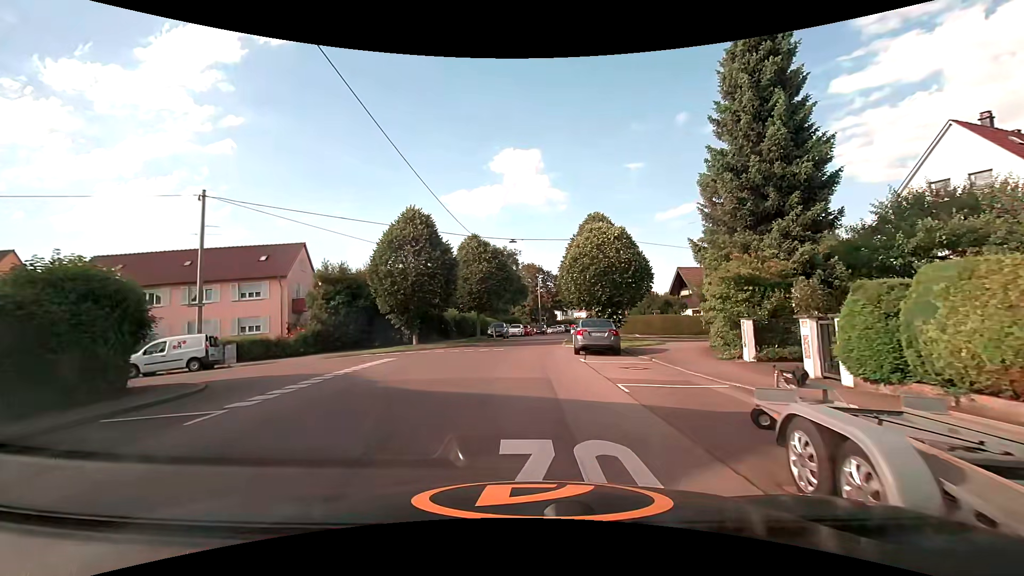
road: residential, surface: asphalt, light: Day
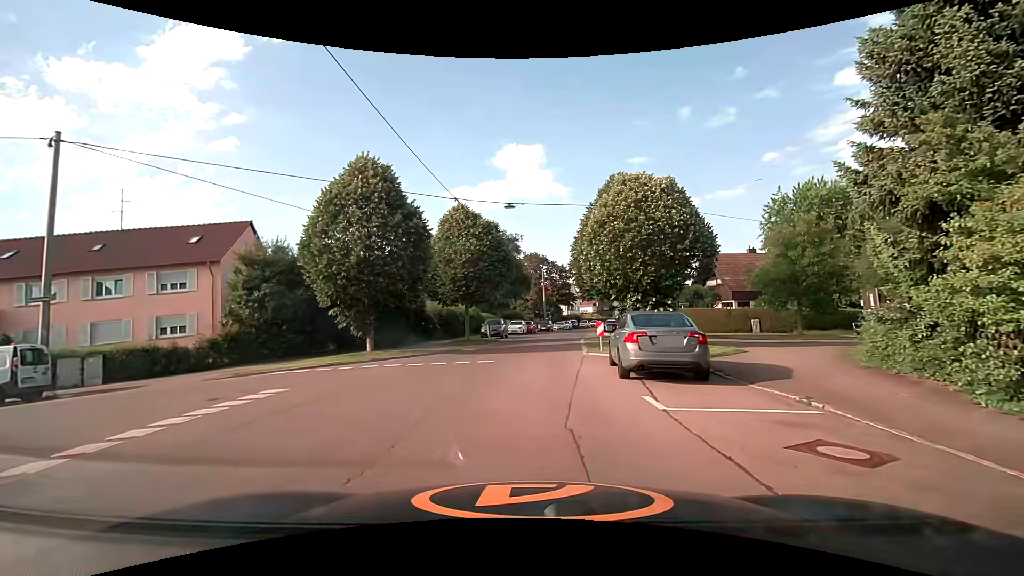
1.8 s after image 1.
(0.0, +9.1) m; 0°
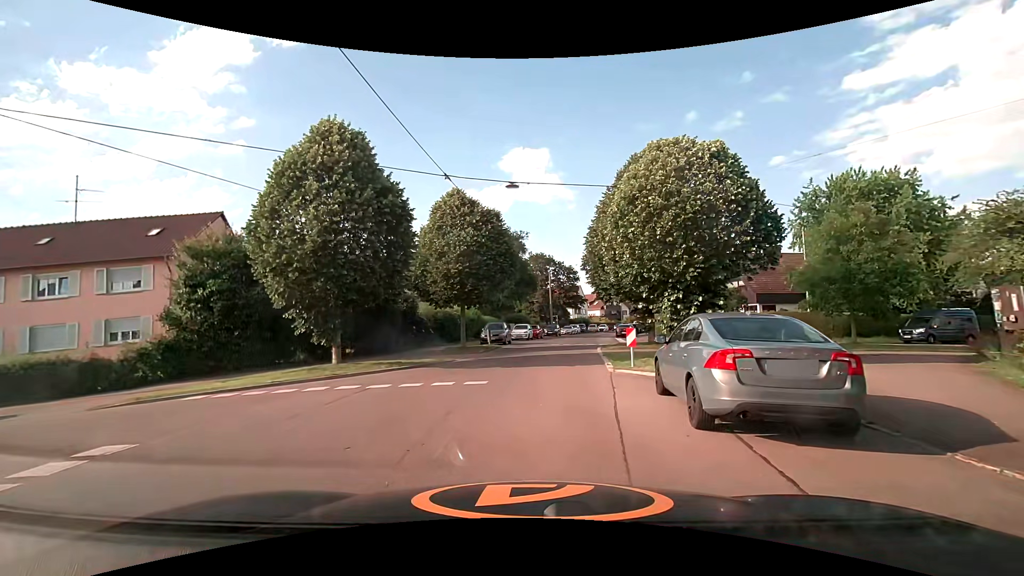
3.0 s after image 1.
(0.0, +4.3) m; -1°
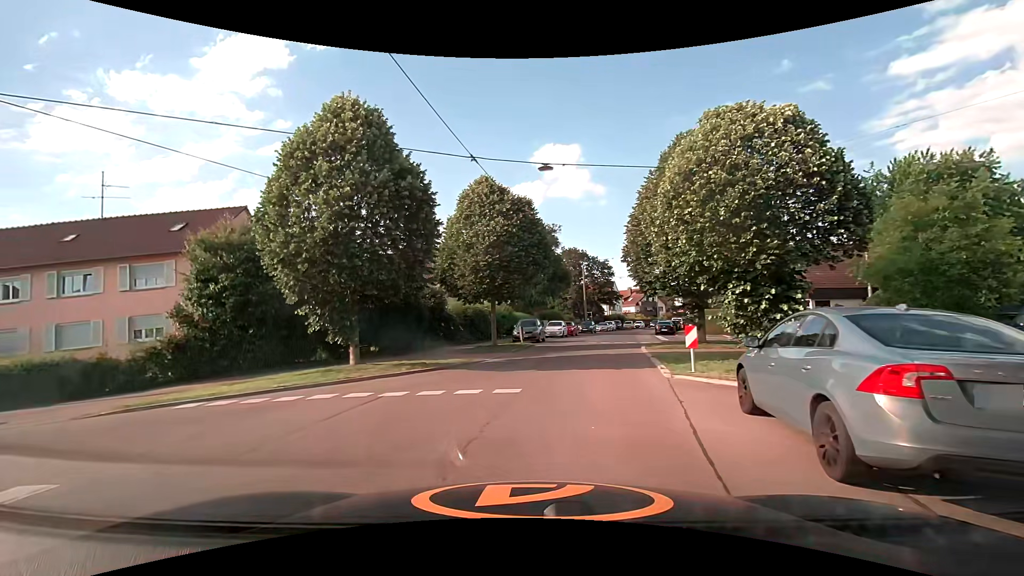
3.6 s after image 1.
(0.0, +1.9) m; -2°
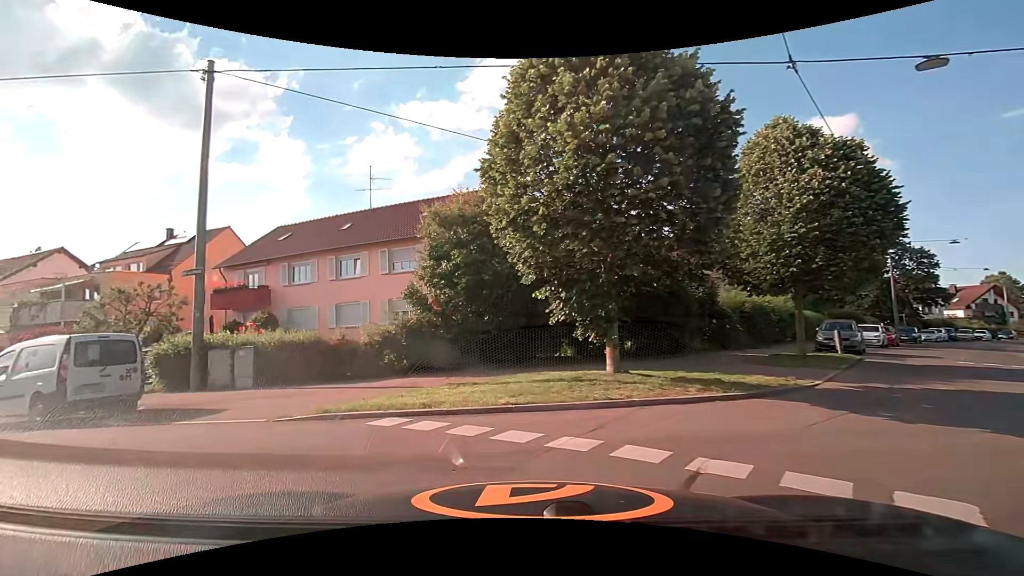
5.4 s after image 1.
(-1.2, +5.1) m; -29°
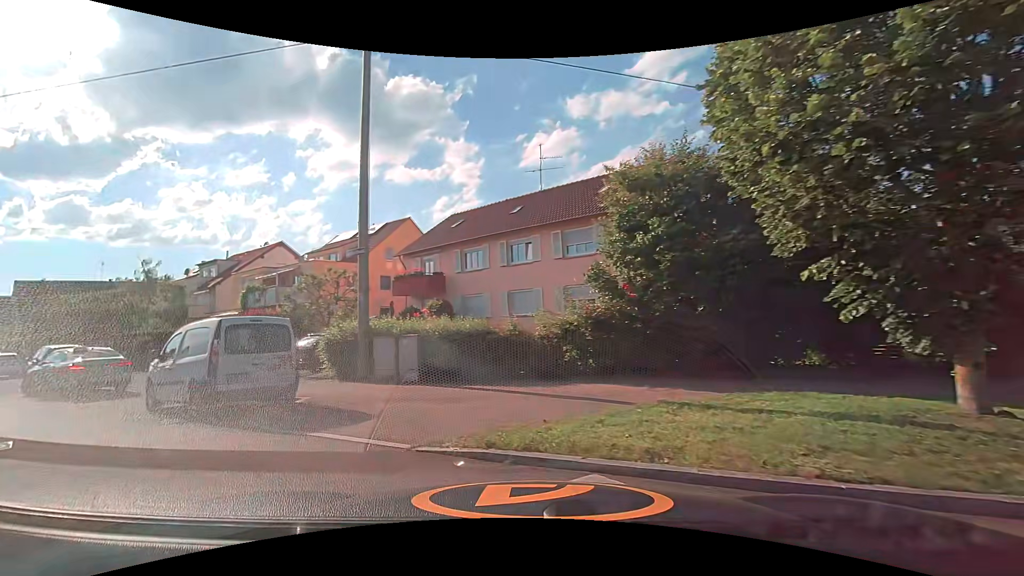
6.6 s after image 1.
(-0.4, +3.4) m; -17°
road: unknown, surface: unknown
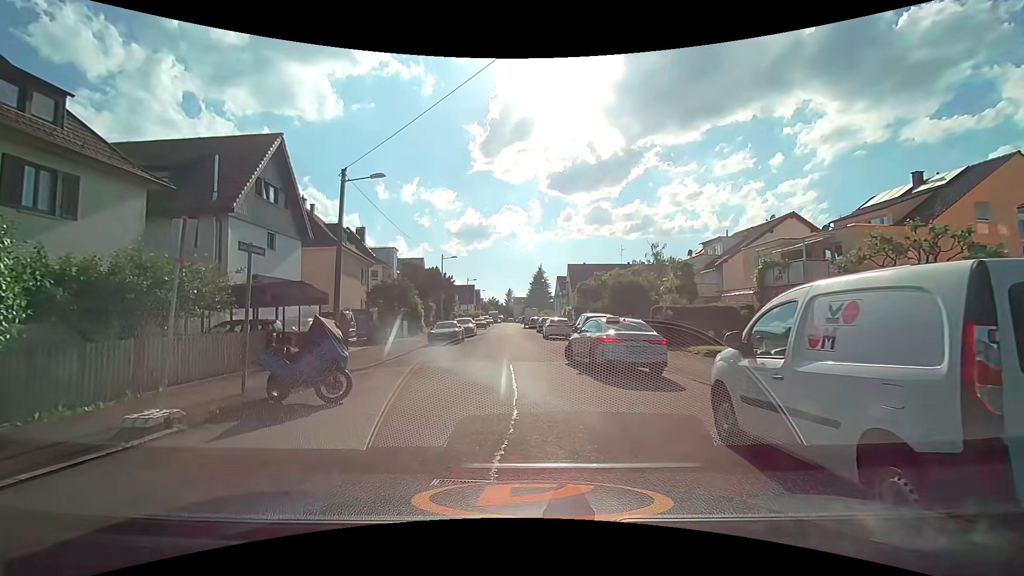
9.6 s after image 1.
(-3.3, +5.9) m; -52°
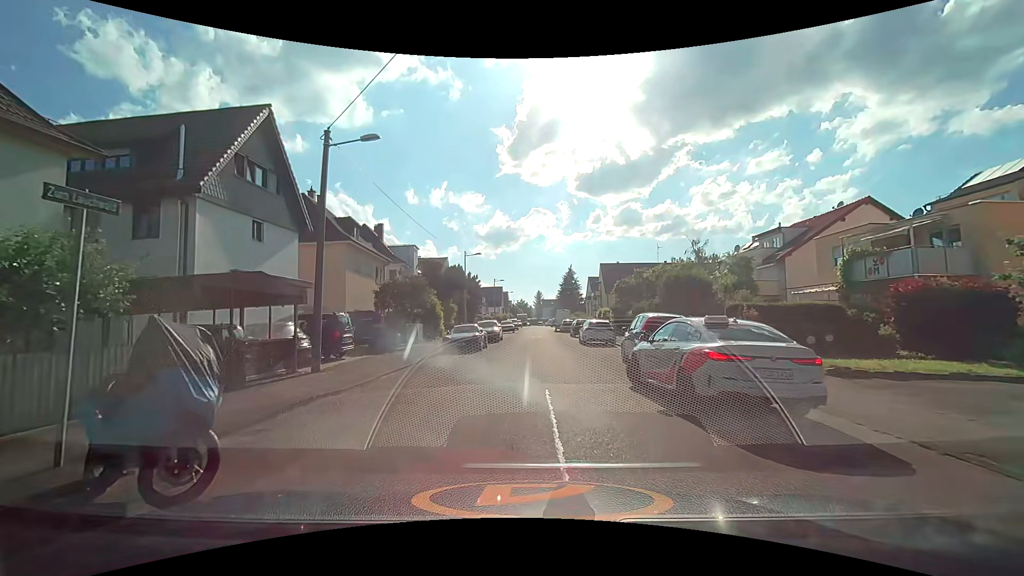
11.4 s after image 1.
(-0.3, +5.1) m; -6°
(0, +10) (0, +20) (+1, +30) (+2, +40) (+2, +50) (+2, +60) (+3, +70) (+8, +79) (+16, +84) (+26, +84) m
